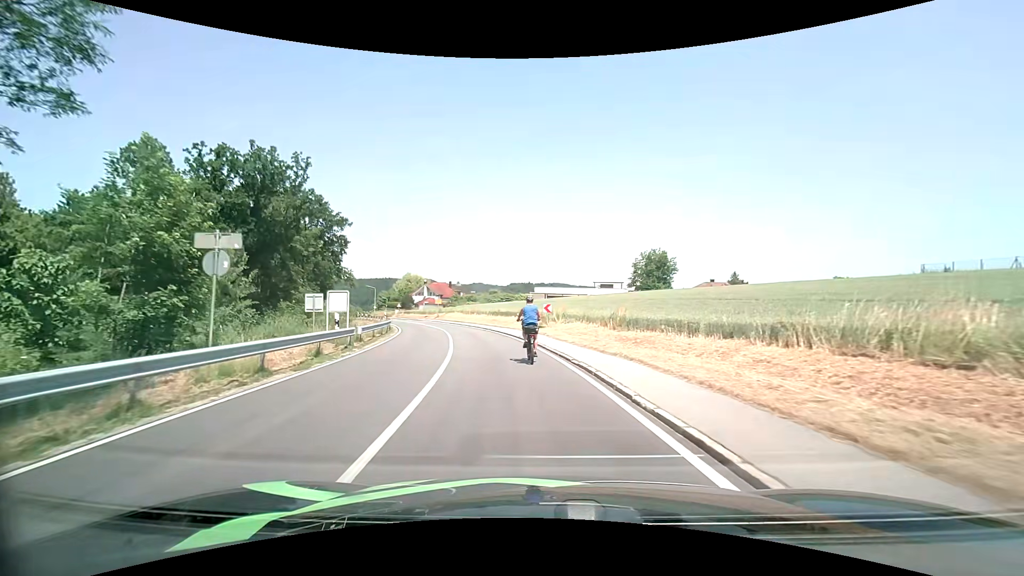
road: tertiary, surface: asphalt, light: Day
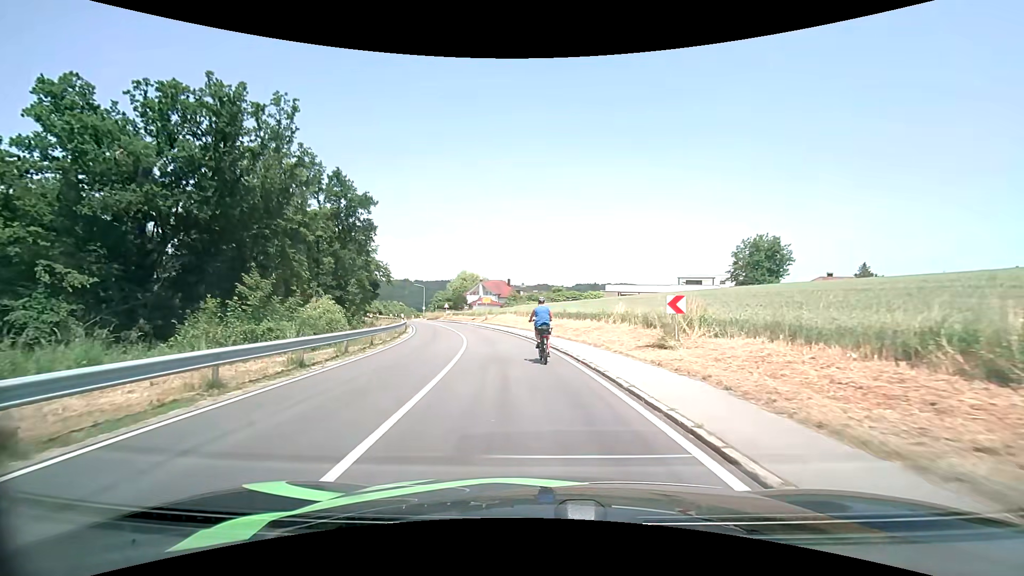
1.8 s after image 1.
(-1.1, +16.9) m; -7°
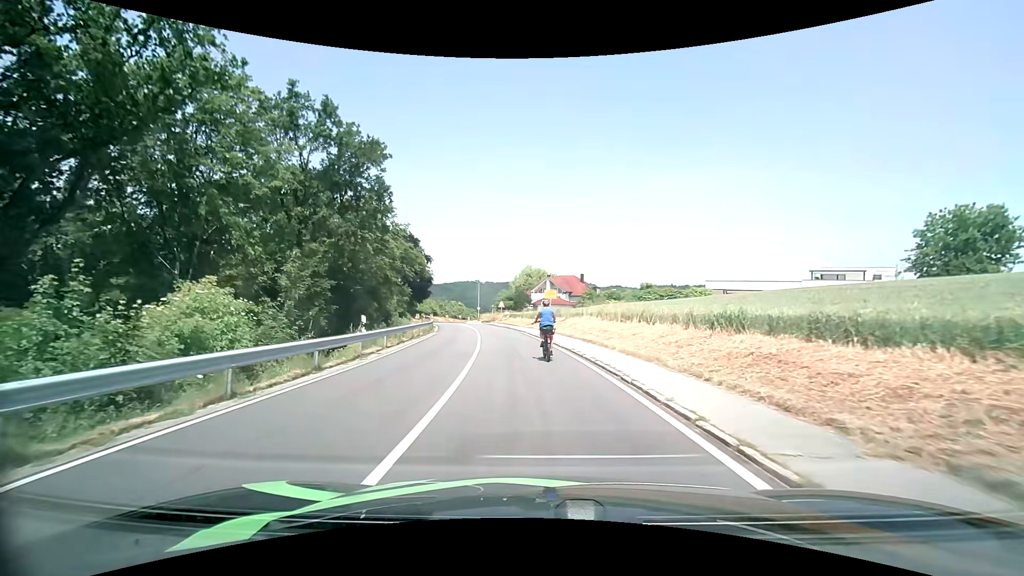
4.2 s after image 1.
(-1.4, +20.9) m; -8°
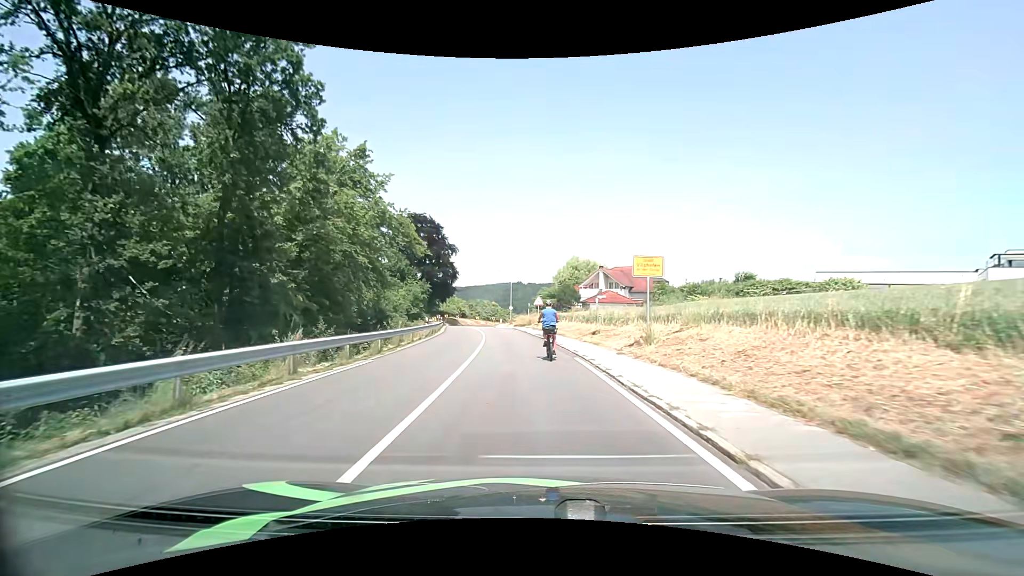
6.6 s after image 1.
(-0.9, +21.8) m; -5°
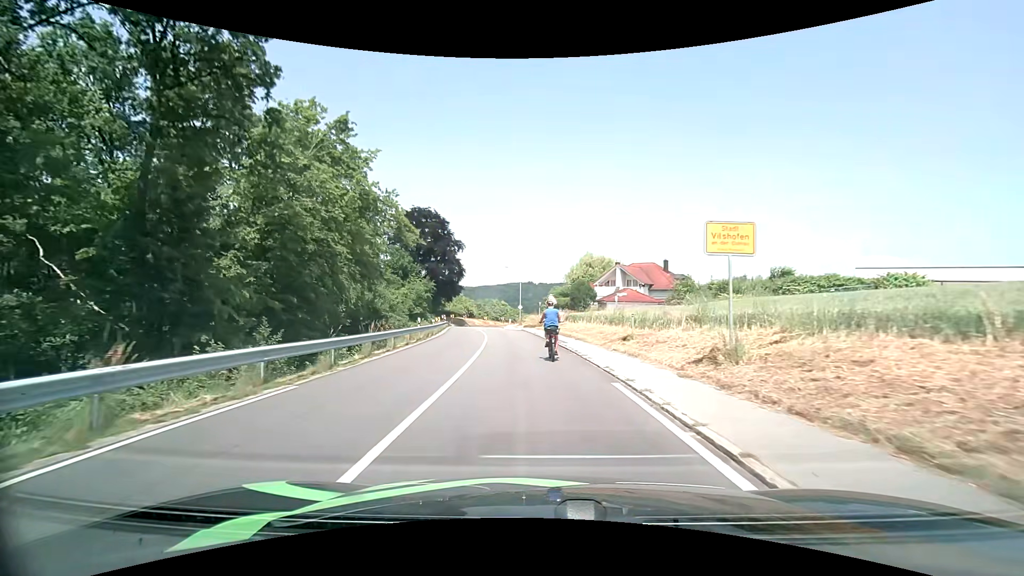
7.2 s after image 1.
(-0.1, +5.6) m; -1°
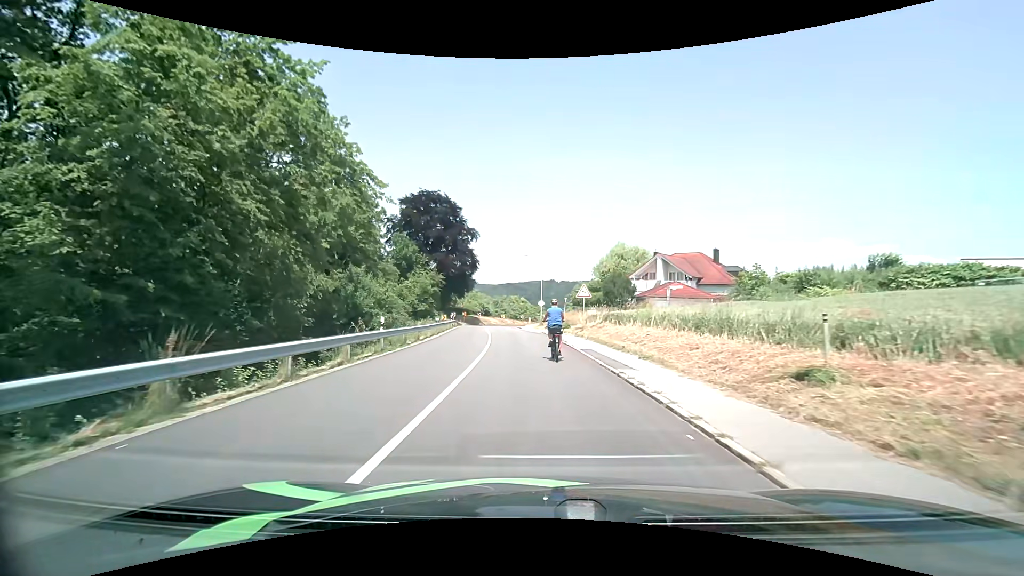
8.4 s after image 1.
(-0.2, +11.1) m; -3°
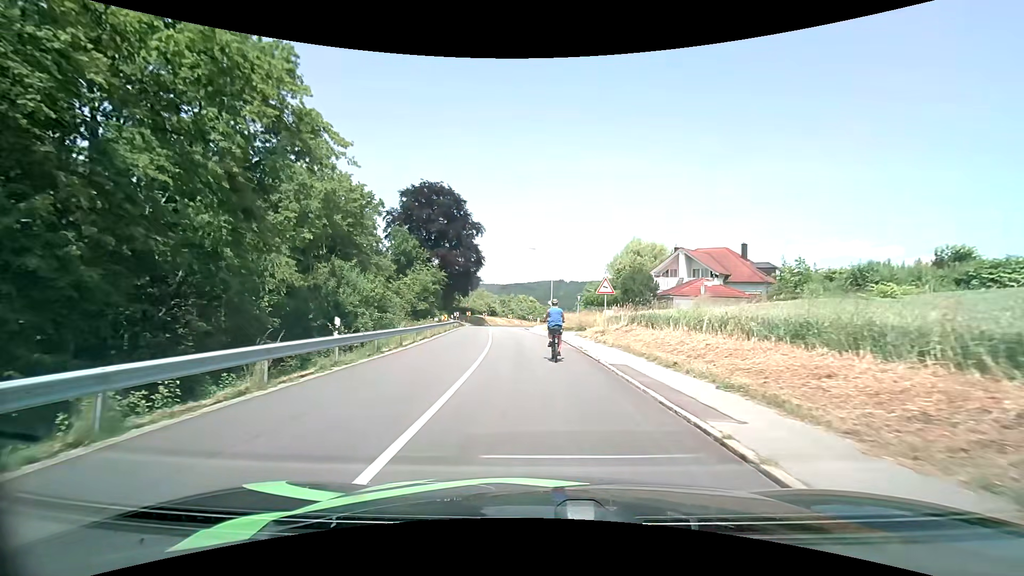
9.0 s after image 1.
(0.0, +5.3) m; -1°
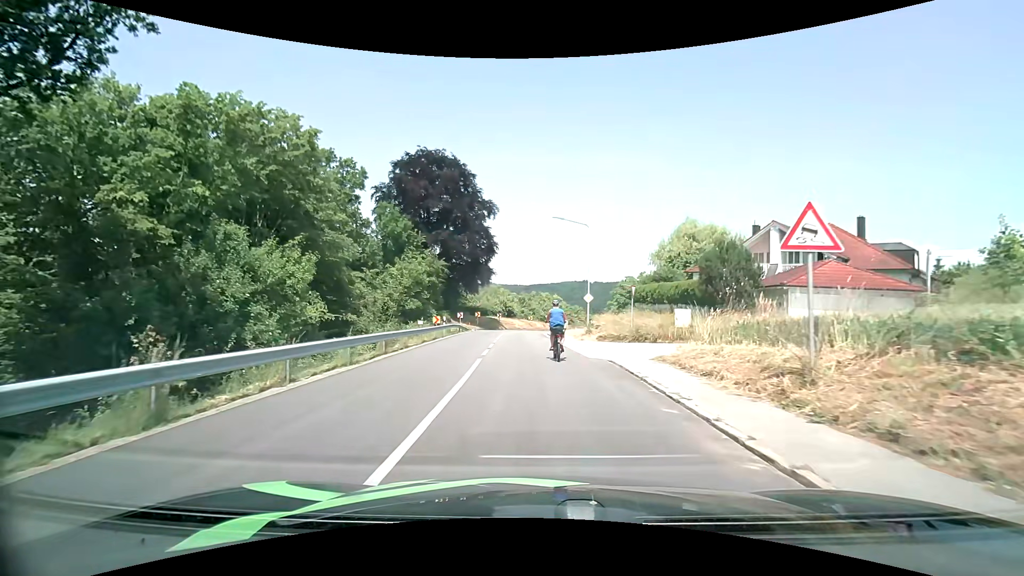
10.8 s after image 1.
(-0.3, +15.5) m; -3°
(0, +10) (-1, +20) (-1, +30) (-2, +40) (-2, +50) (-1, +60) (+2, +69) (+8, +77) (+16, +83) (+26, +86) m
